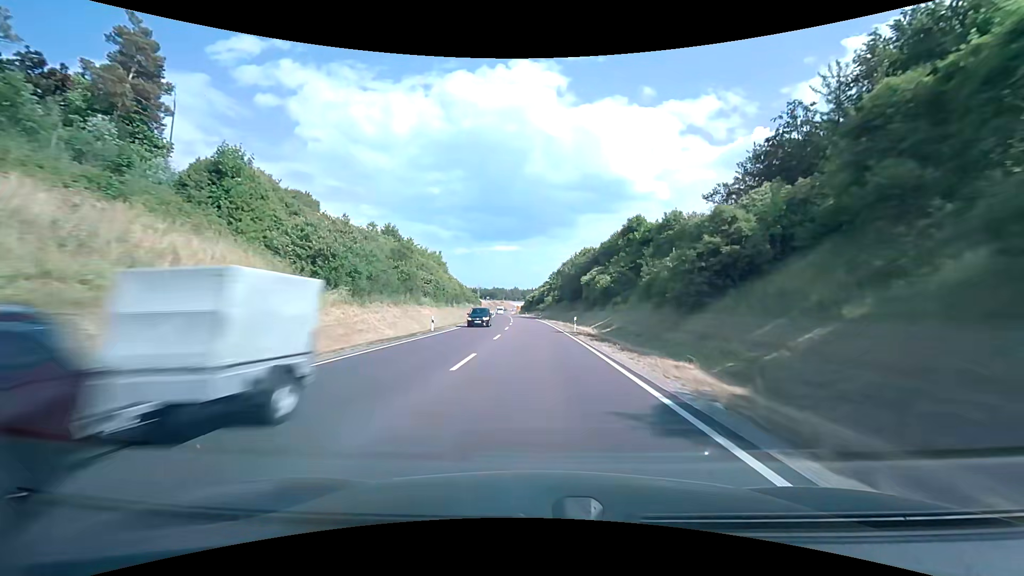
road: primary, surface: asphalt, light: Day
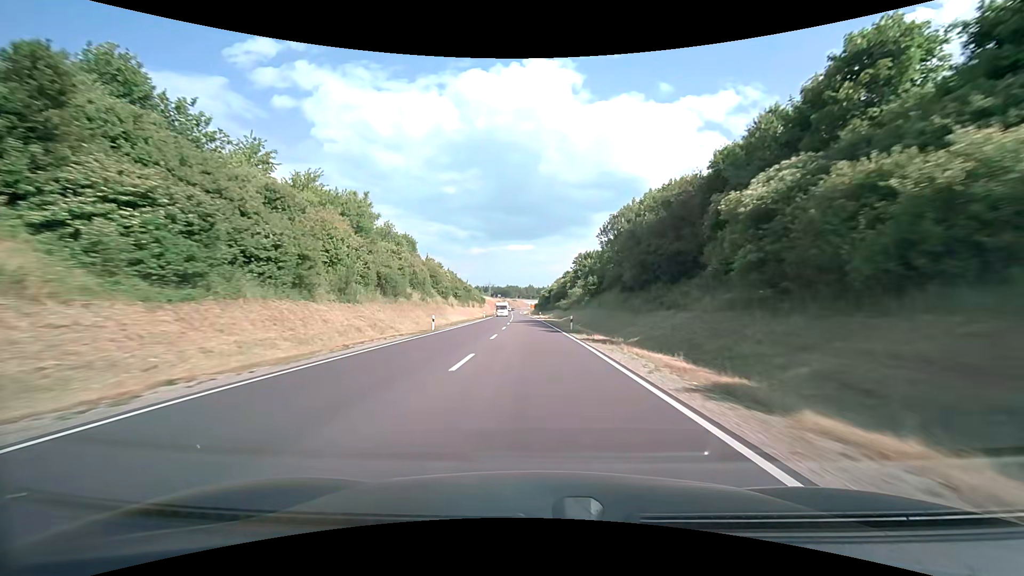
(-0.7, +48.8) m; -2°
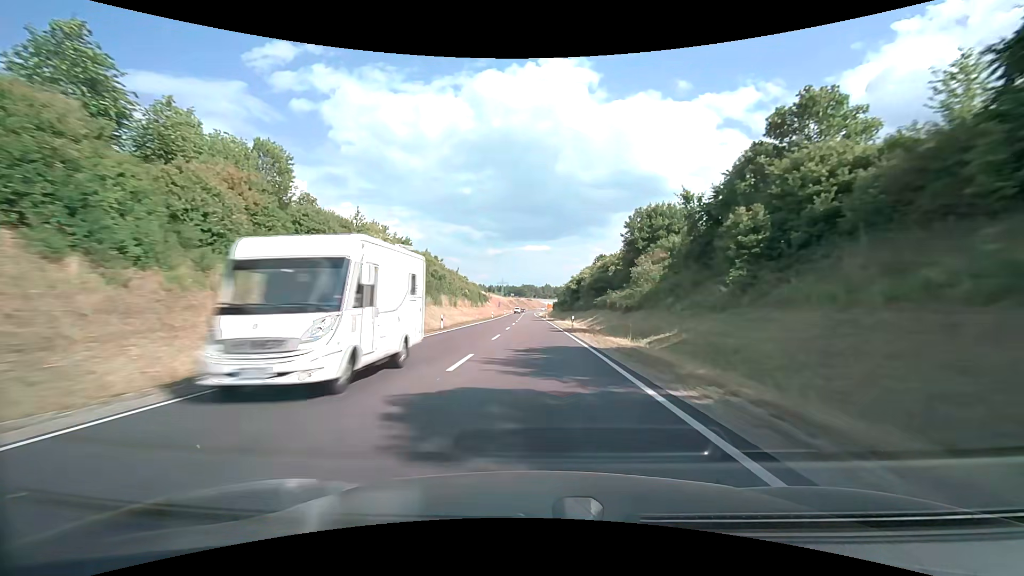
(-0.9, +48.3) m; -2°
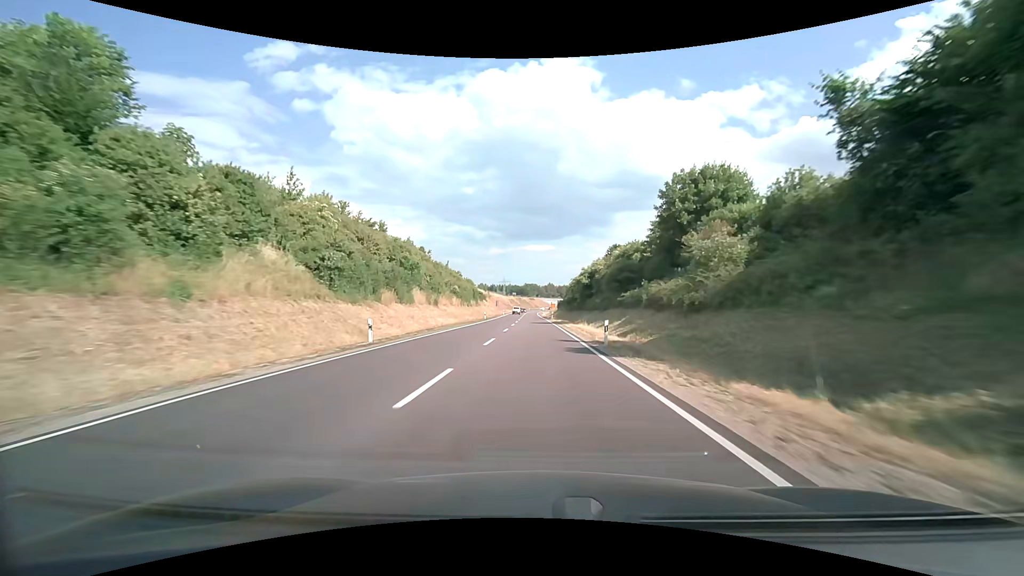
(0.0, +16.0) m; 0°
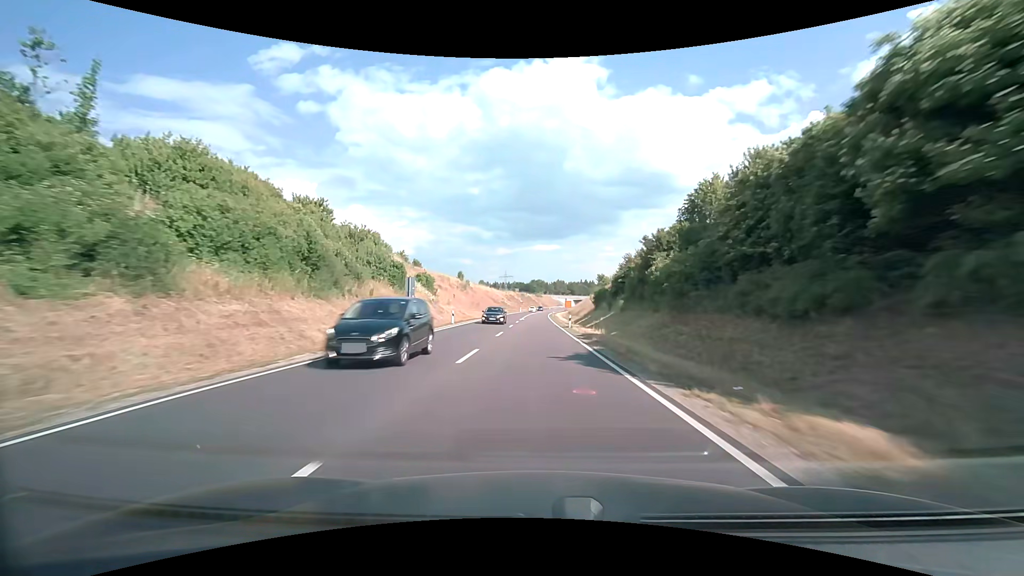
(-0.9, +79.4) m; -1°
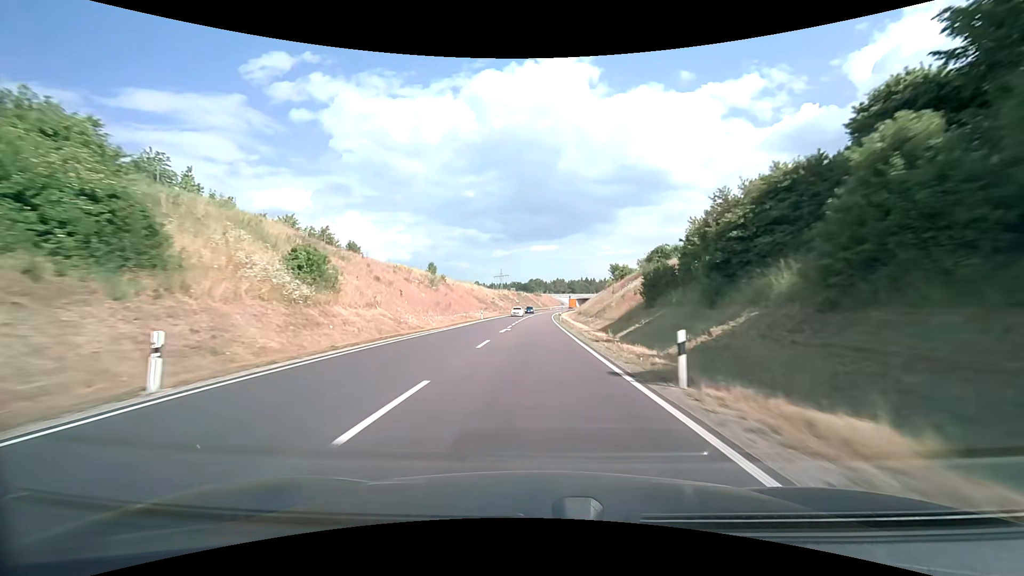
(+0.1, +31.4) m; 0°
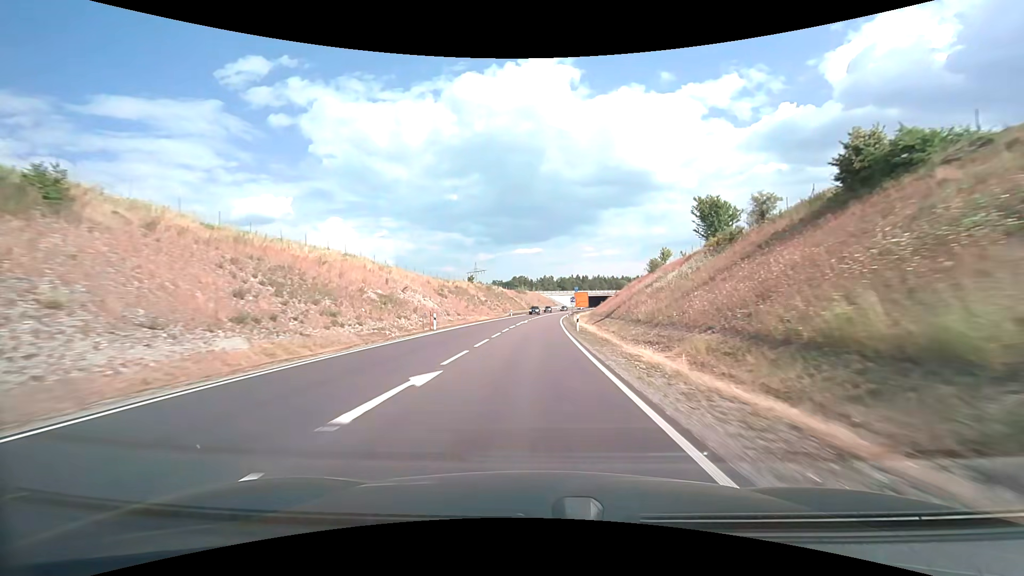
(+1.0, +77.3) m; +2°
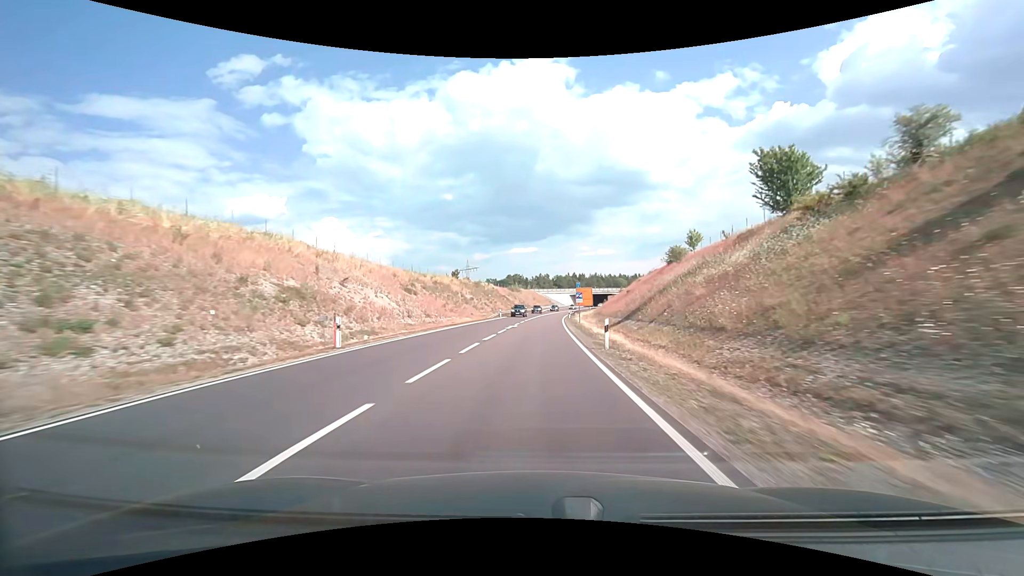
(+0.1, +15.3) m; +1°
(0, +10) (0, +20) (0, +30) (0, +40) (+1, +50) (+1, +60) (+2, +70) (+2, +80) (+3, +90) (+4, +100) m
